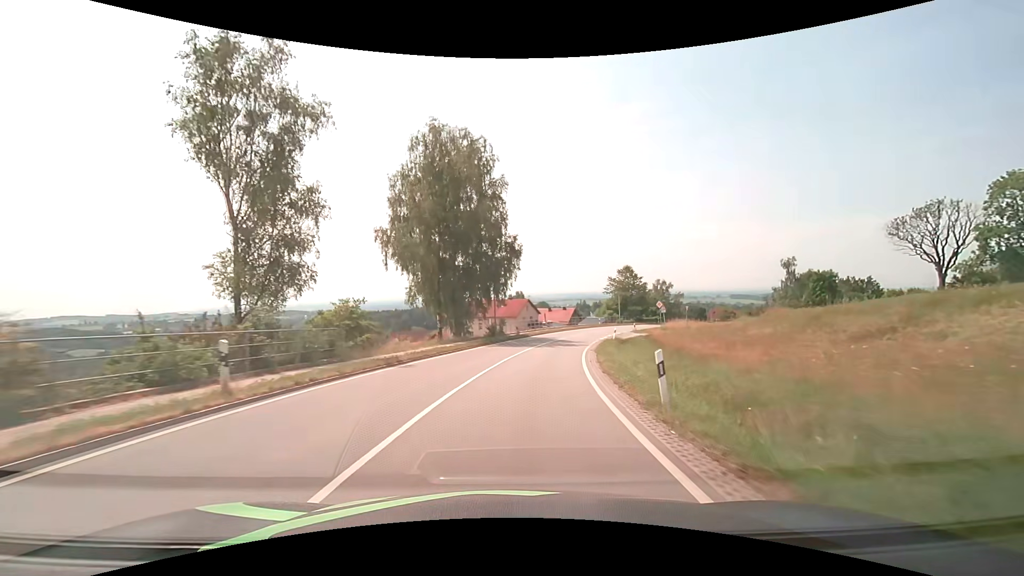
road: secondary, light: Day
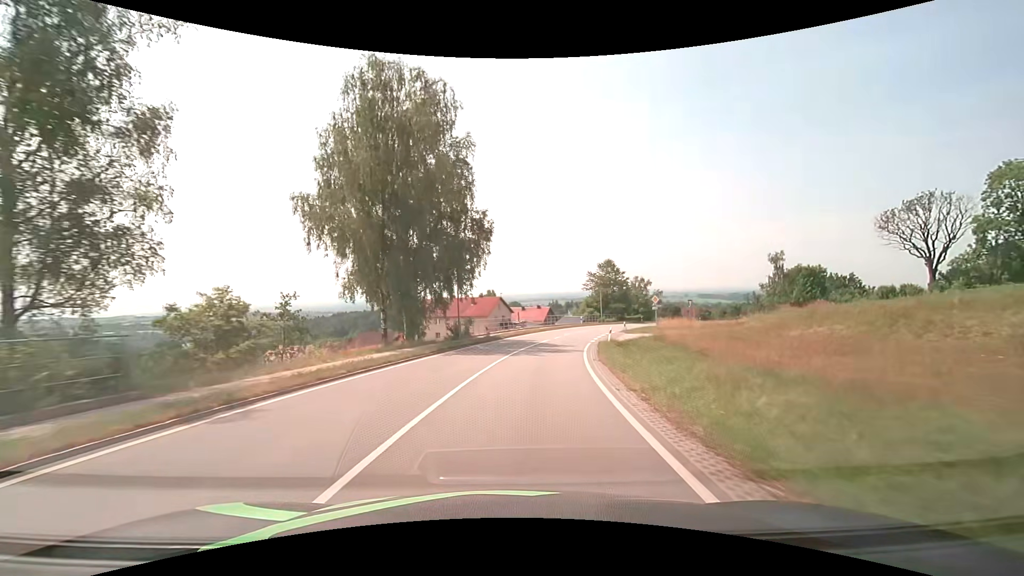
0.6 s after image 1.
(+0.2, +9.0) m; +3°
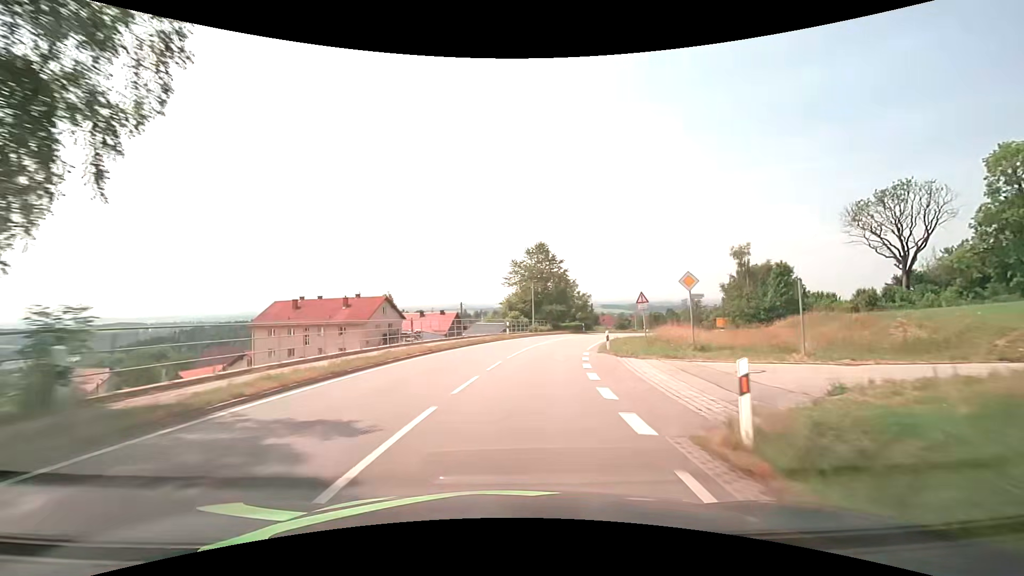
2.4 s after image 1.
(+2.5, +26.8) m; +10°
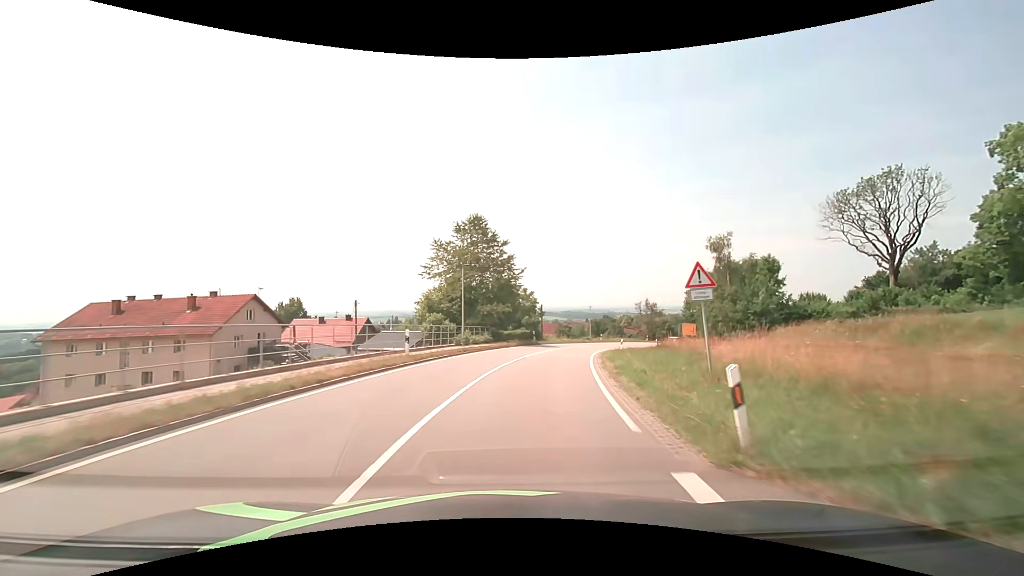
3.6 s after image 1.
(+1.1, +17.9) m; +7°
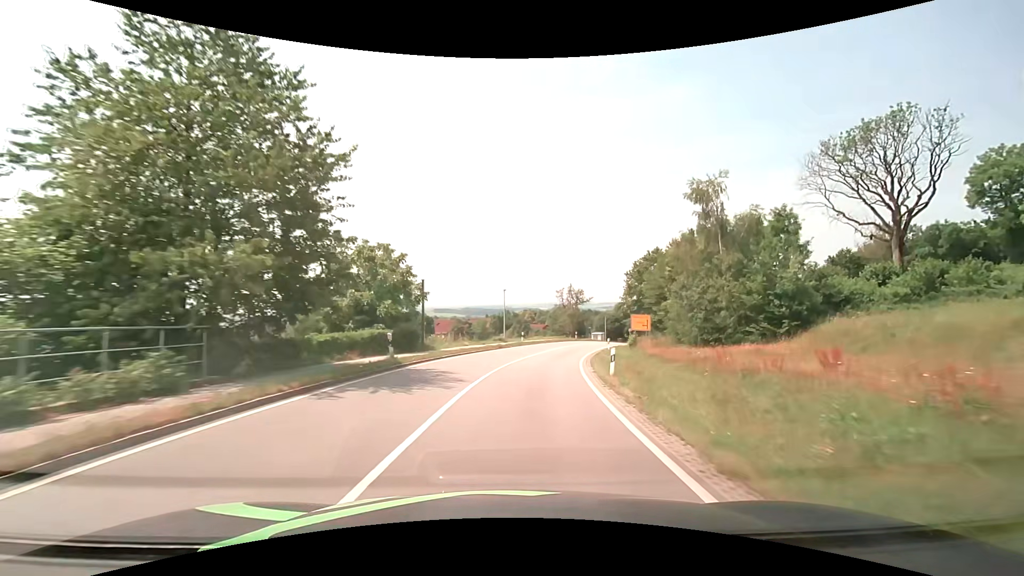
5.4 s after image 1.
(+2.7, +26.9) m; +12°
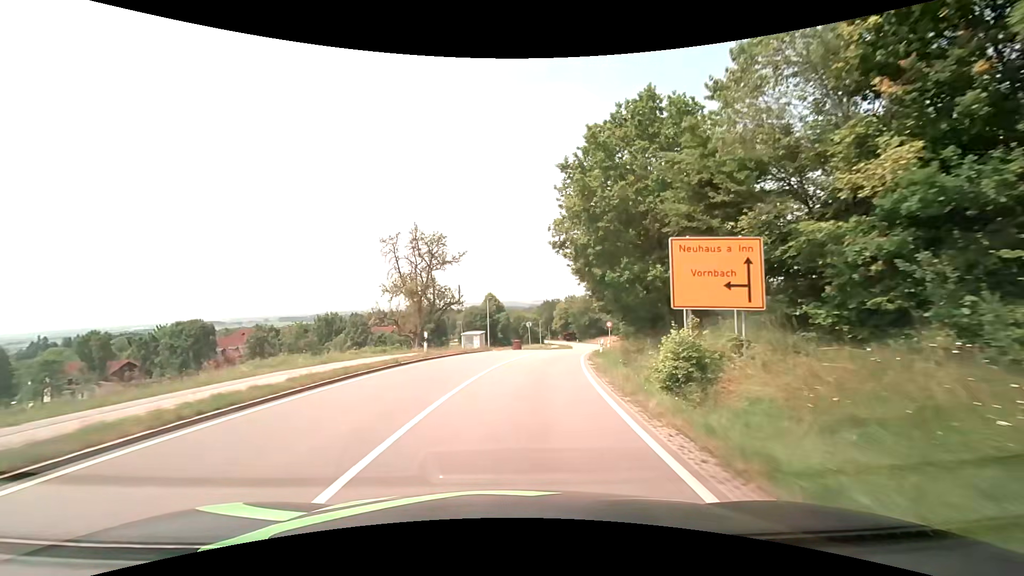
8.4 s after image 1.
(+6.6, +45.2) m; +16°
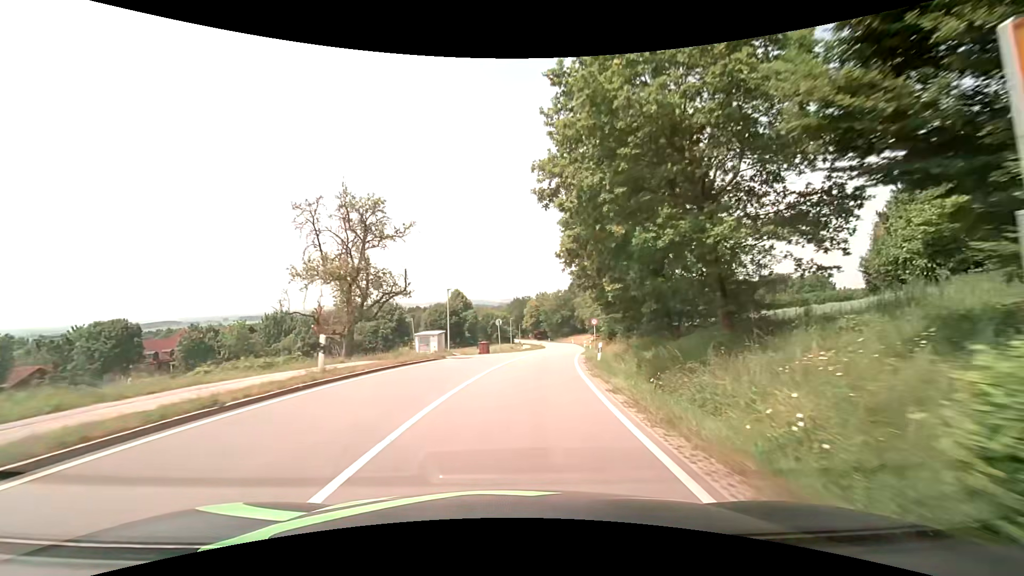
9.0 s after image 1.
(+0.3, +9.1) m; +4°
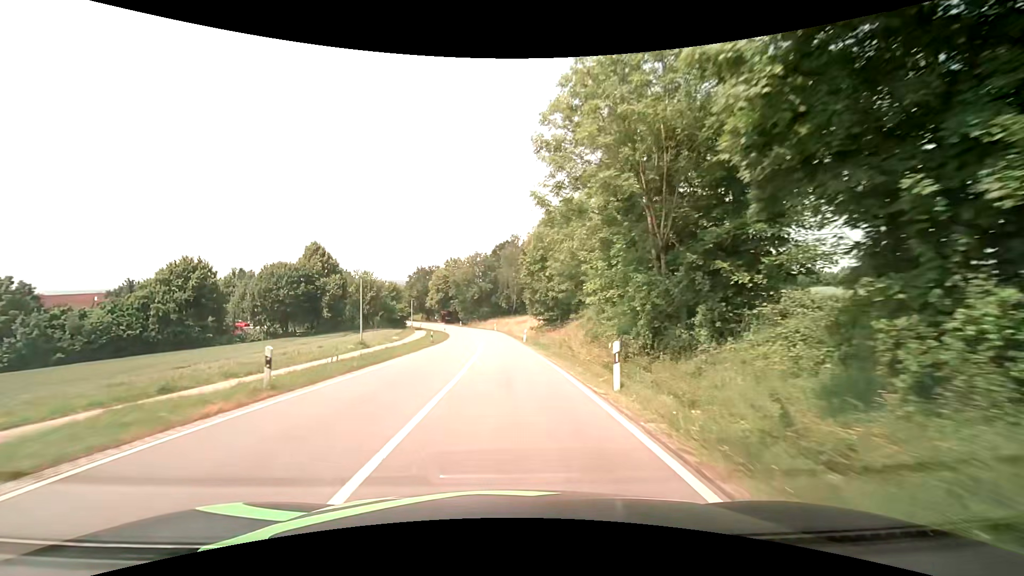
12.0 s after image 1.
(+5.1, +45.6) m; +10°
(0, +10) (0, +20) (0, +30) (0, +40) (-1, +50) (-2, +60) (-3, +70) (-4, +80) (-7, +90) (-9, +99) m
